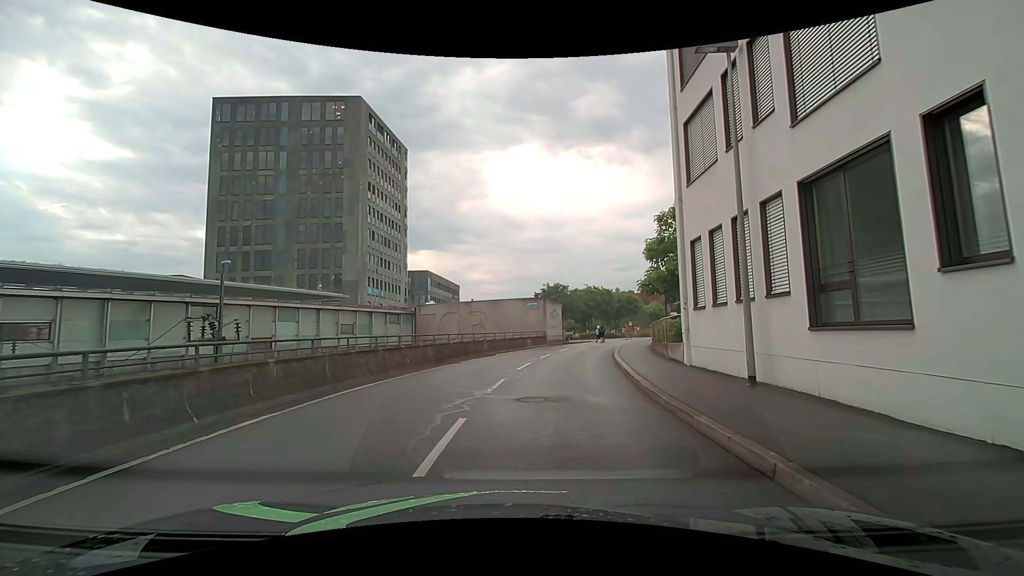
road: residential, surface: asphalt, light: Day
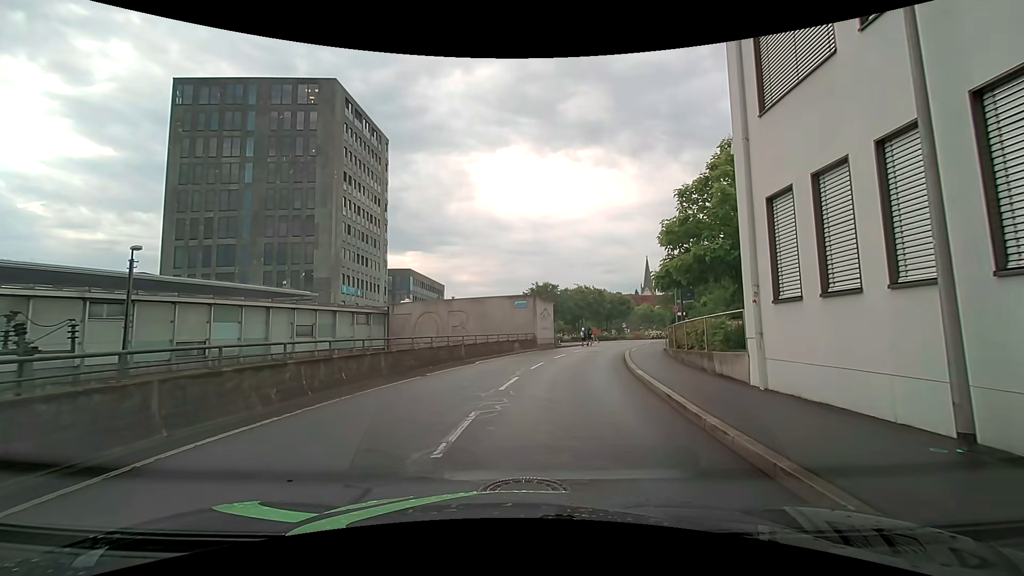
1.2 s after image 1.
(+0.2, +5.2) m; +3°
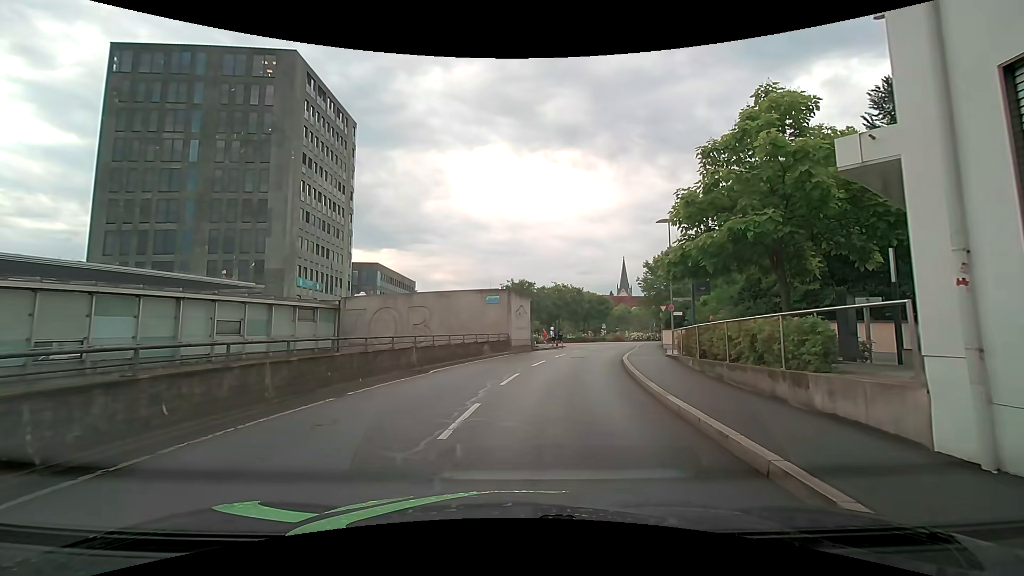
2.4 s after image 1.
(+0.1, +5.2) m; +2°
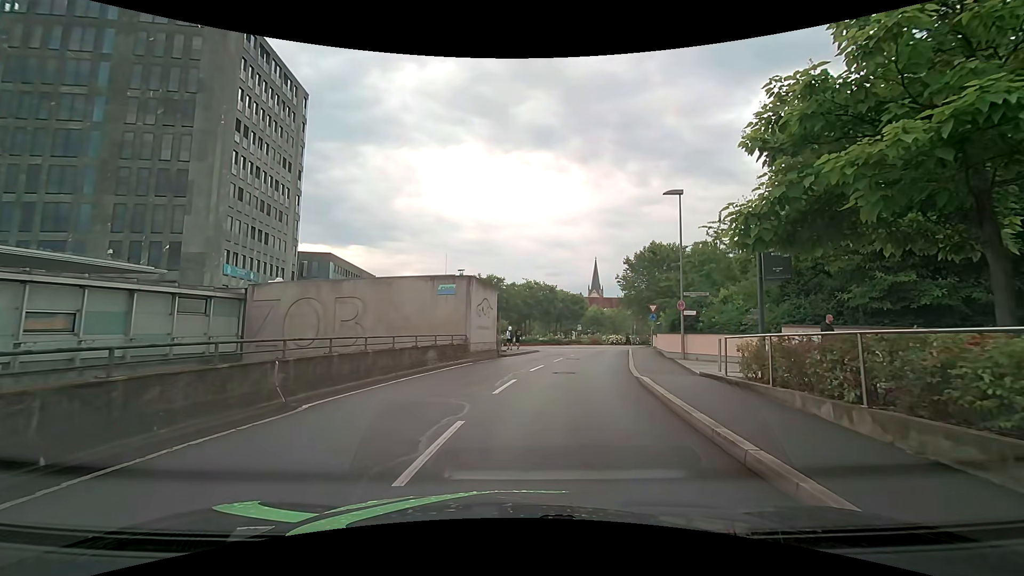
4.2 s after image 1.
(+0.1, +7.8) m; +3°
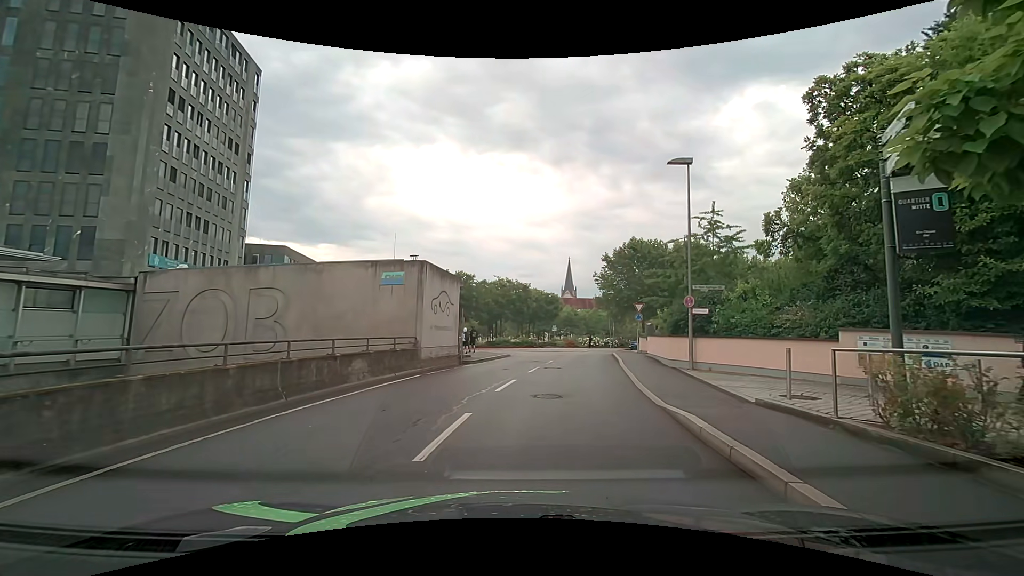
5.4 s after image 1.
(+0.2, +5.2) m; +4°
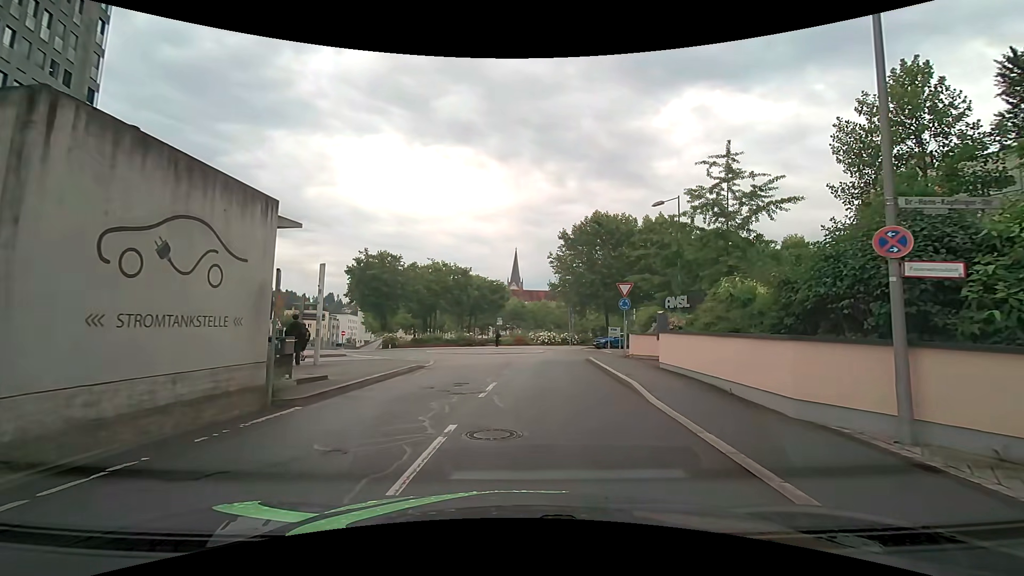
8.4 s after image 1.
(+1.0, +12.9) m; +6°
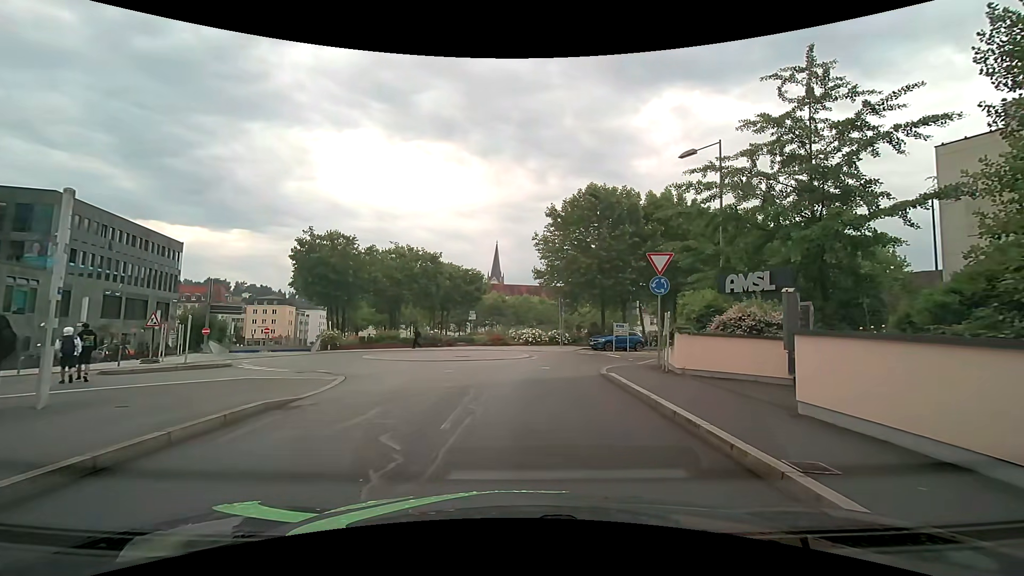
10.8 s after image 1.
(+0.4, +9.3) m; +4°
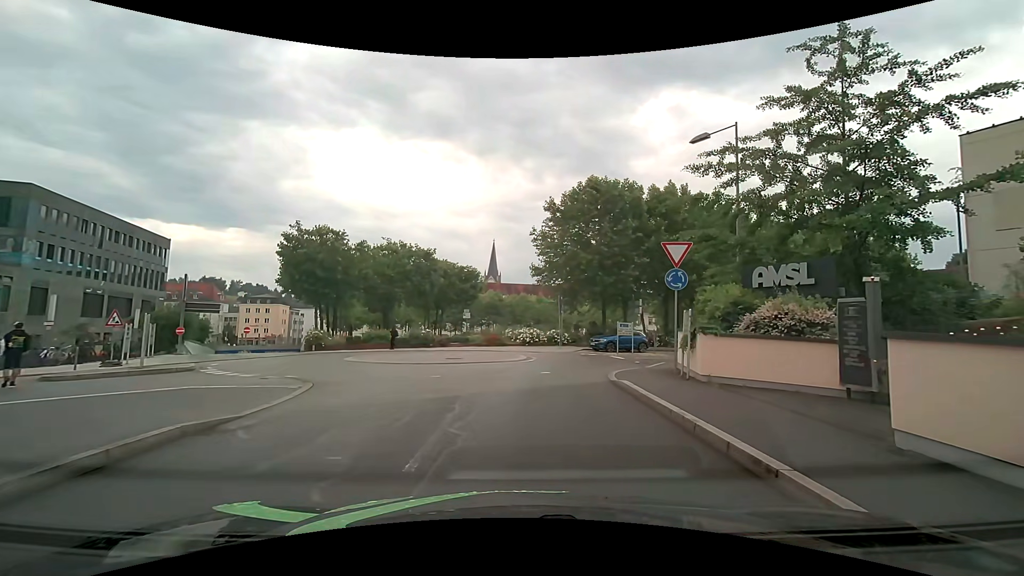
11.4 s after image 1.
(0.0, +2.0) m; +2°
(0, +10) (0, +20) (+7, +27) (+16, +31) (+25, +35) (+34, +39) (+44, +42) (+54, +43) (+64, +43) (+74, +41) m
